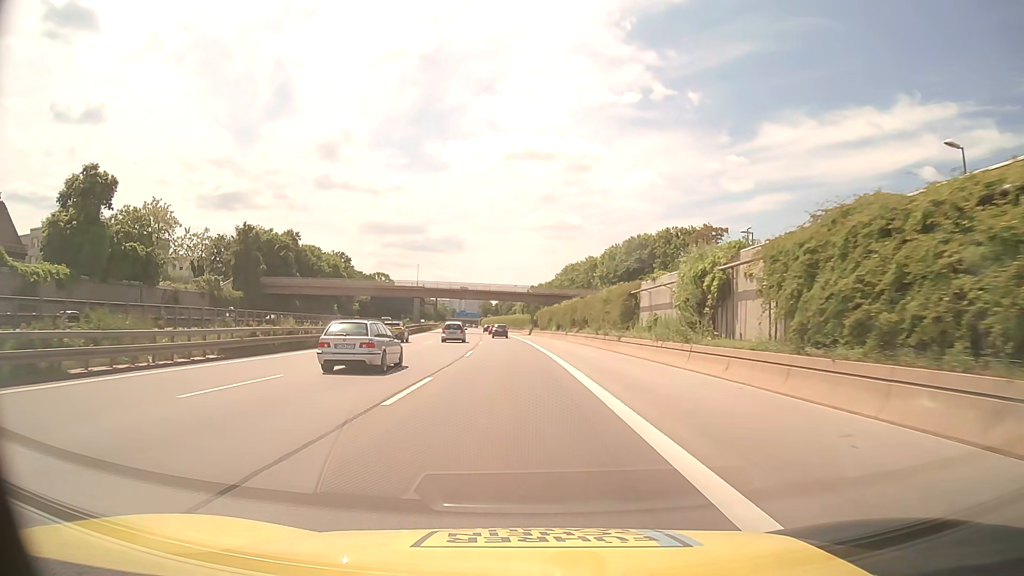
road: motorway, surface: asphalt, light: Day
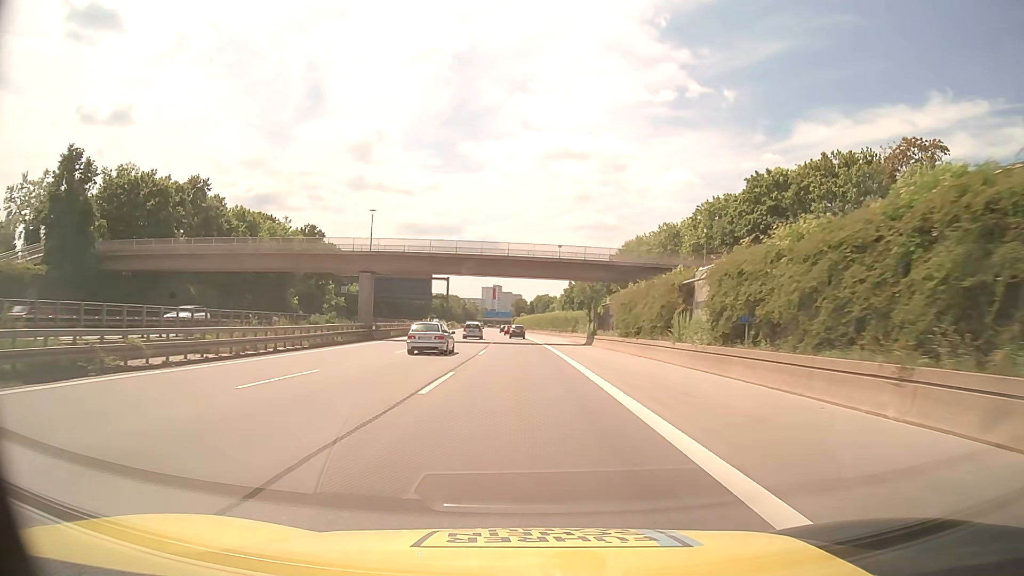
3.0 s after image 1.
(-1.4, +52.6) m; -3°
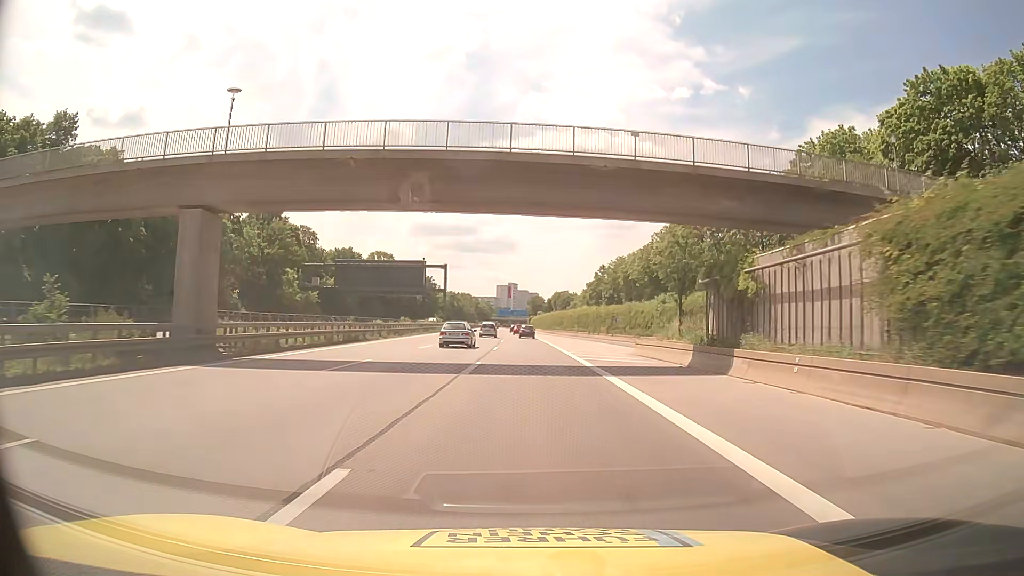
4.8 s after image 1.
(-0.5, +31.3) m; -1°
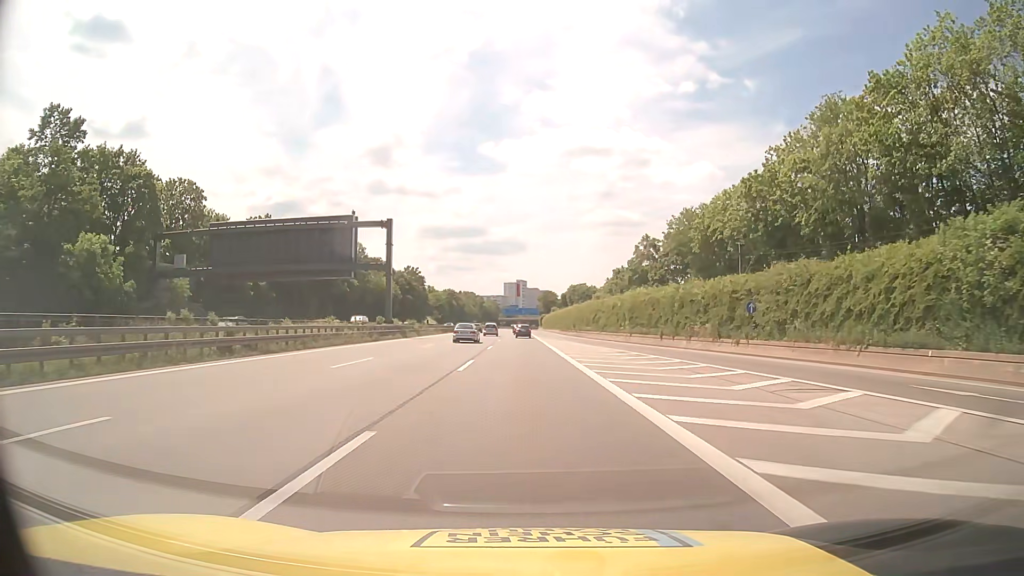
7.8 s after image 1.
(-0.1, +52.1) m; -1°
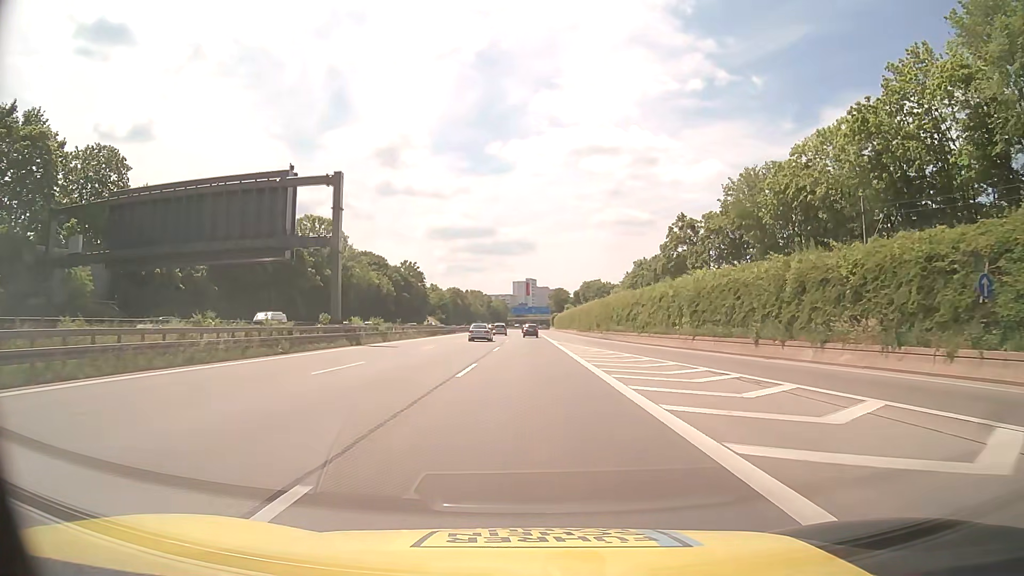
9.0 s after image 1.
(-0.2, +20.8) m; -1°
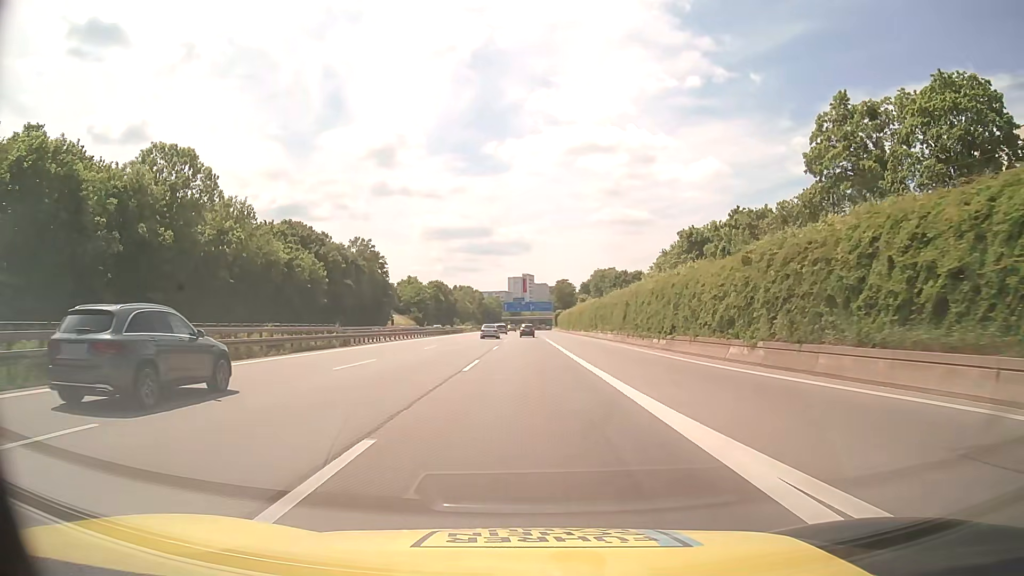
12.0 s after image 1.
(+0.1, +51.9) m; 0°
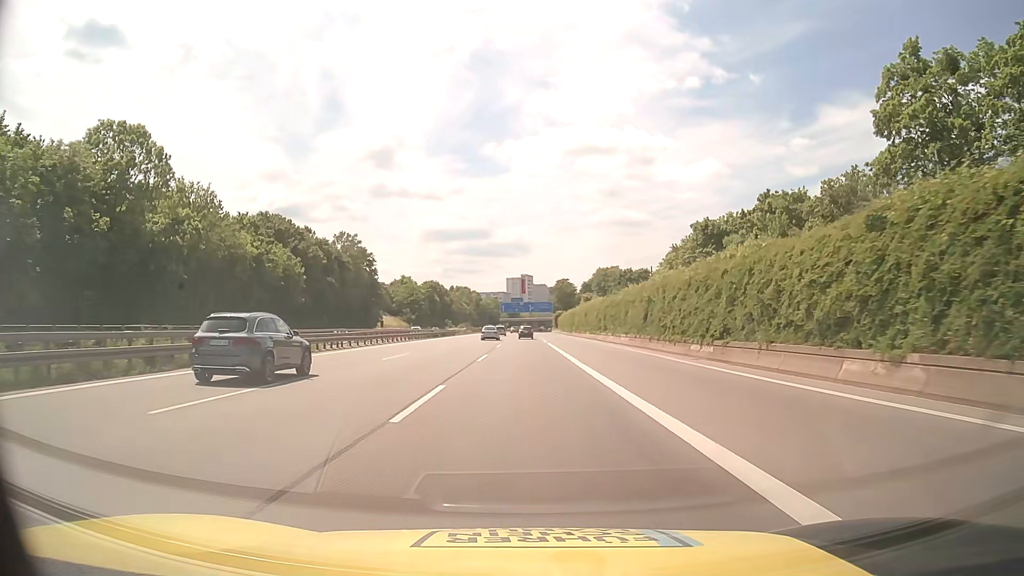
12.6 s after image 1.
(0.0, +10.4) m; 0°
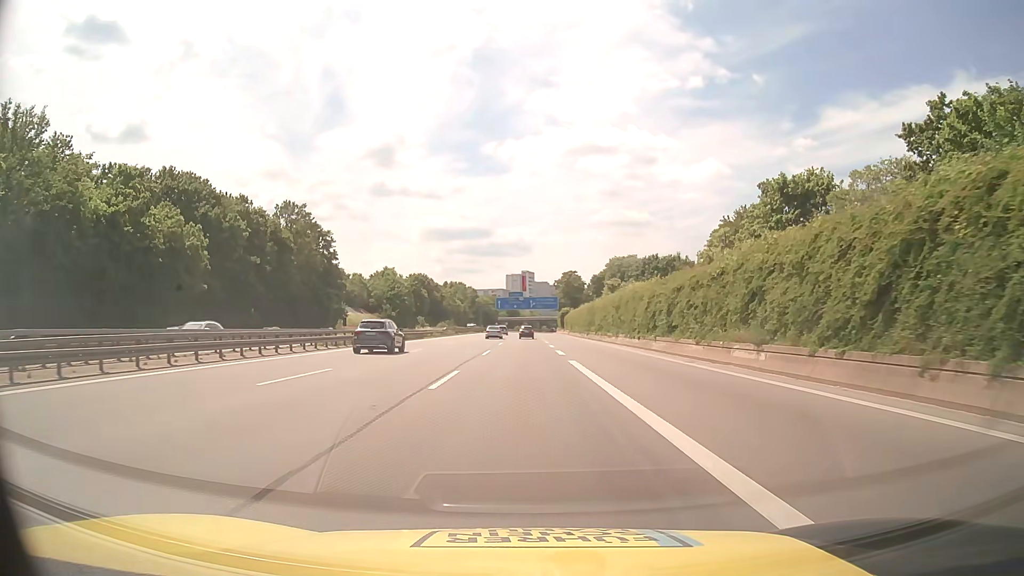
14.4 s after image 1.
(+0.2, +31.2) m; 0°
(0, +10) (0, +20) (0, +30) (0, +40) (0, +50) (0, +60) (0, +70) (0, +80) (0, +90) (0, +100) m
